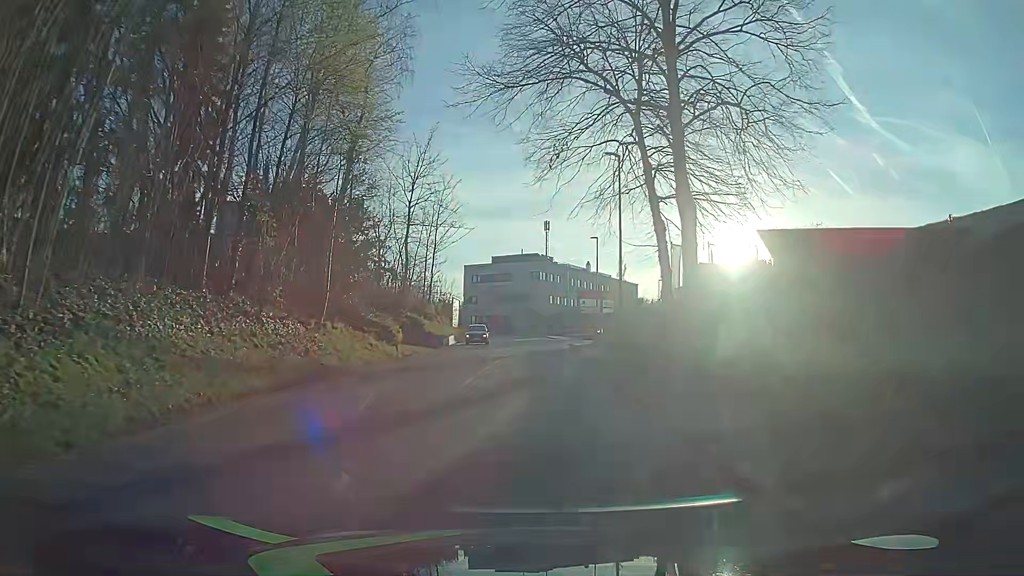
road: tertiary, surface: asphalt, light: Day
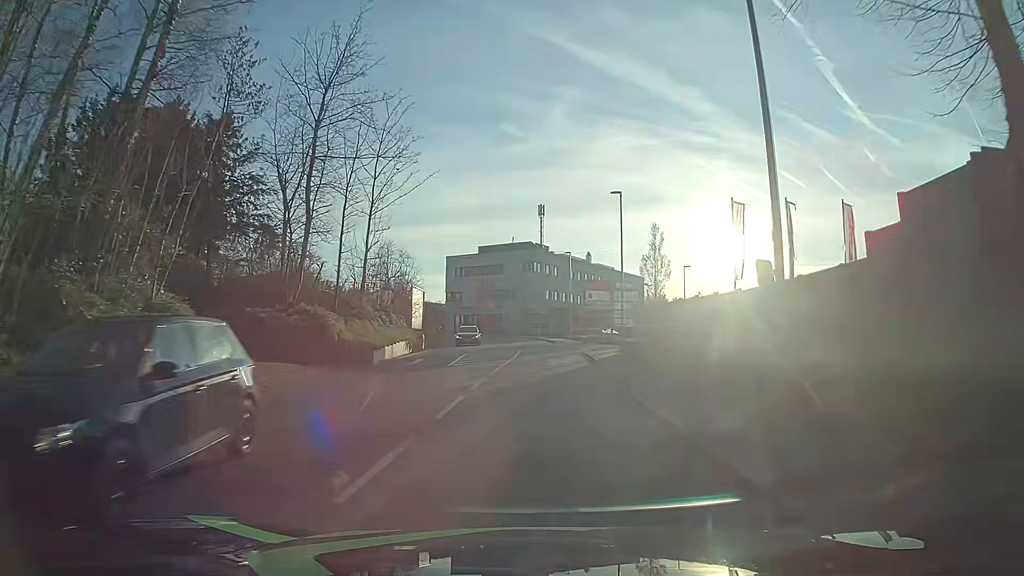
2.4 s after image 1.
(0.0, +17.9) m; 0°
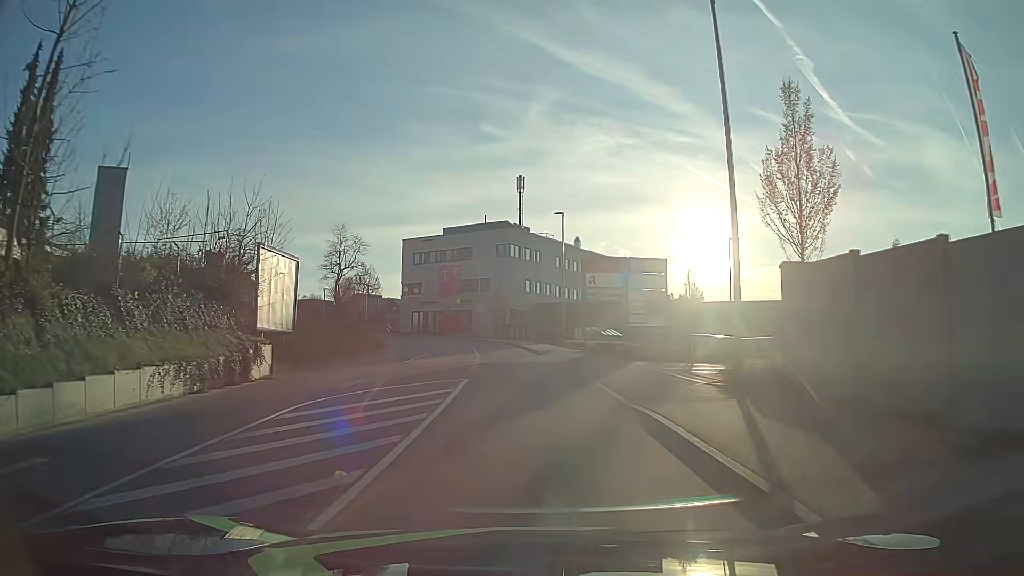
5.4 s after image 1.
(+0.6, +22.3) m; +3°
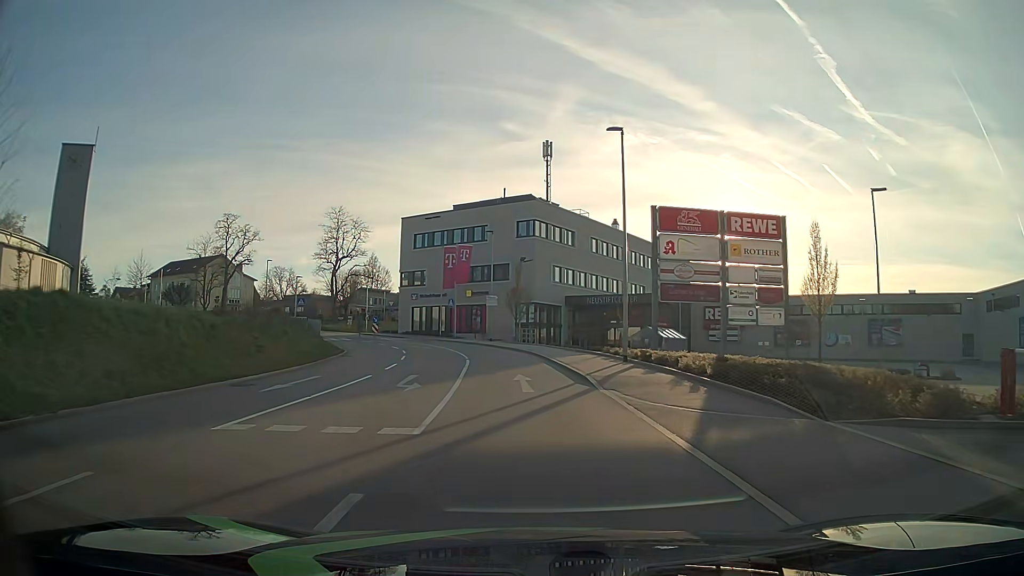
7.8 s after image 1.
(-0.6, +18.0) m; -3°
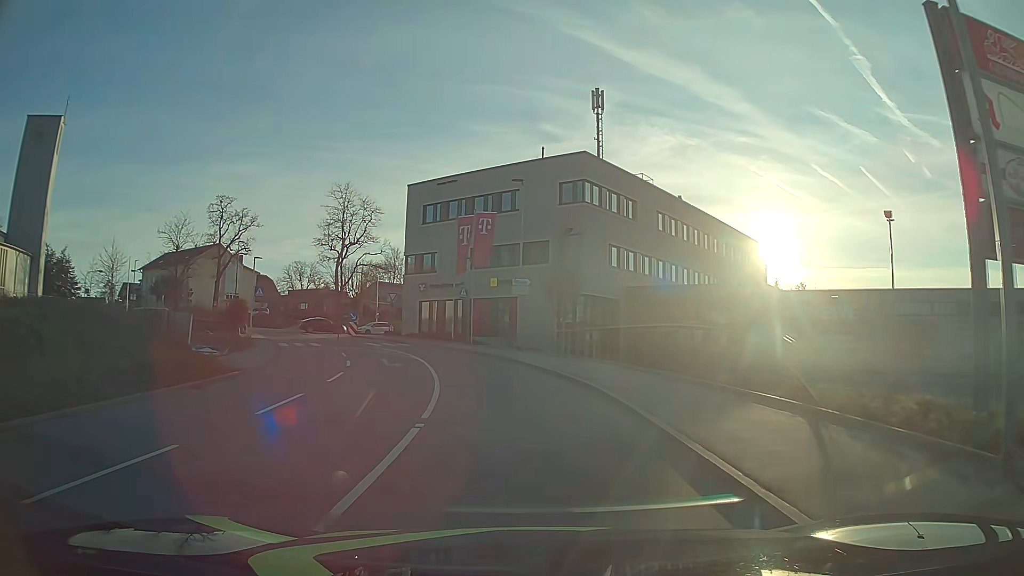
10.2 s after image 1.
(-0.5, +18.1) m; -4°
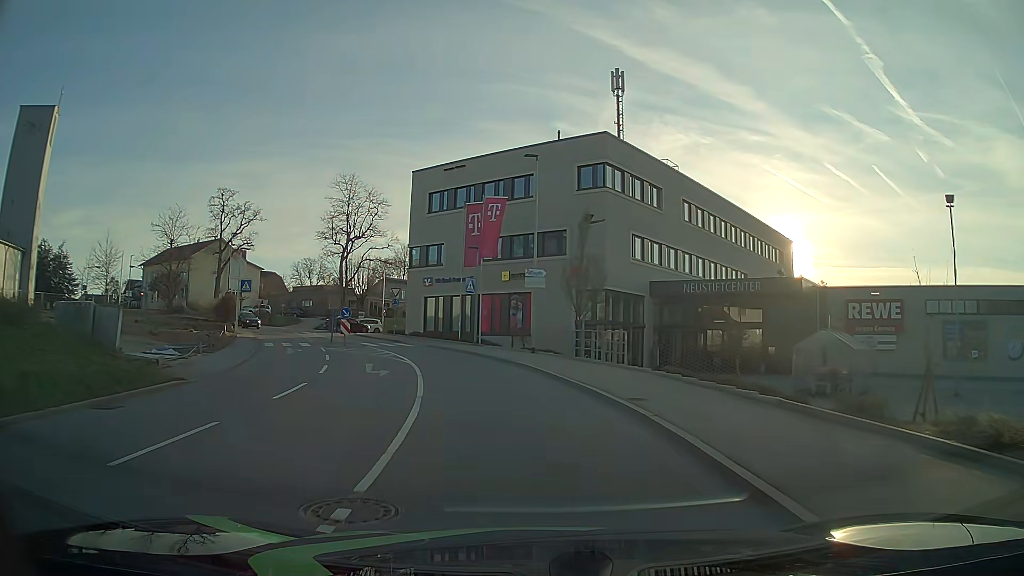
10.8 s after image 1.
(-0.1, +4.5) m; -1°
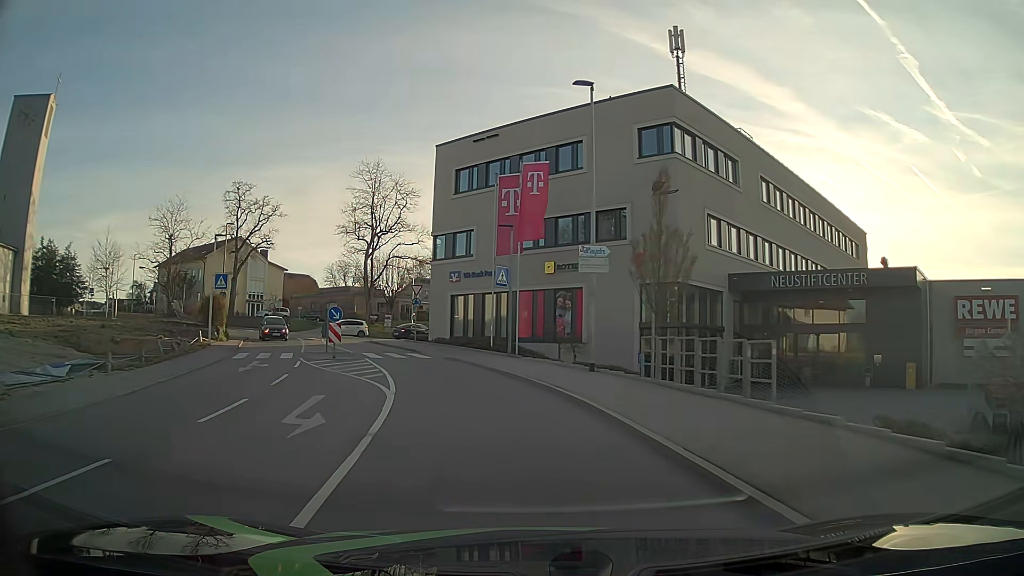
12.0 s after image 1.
(-0.3, +9.0) m; -4°
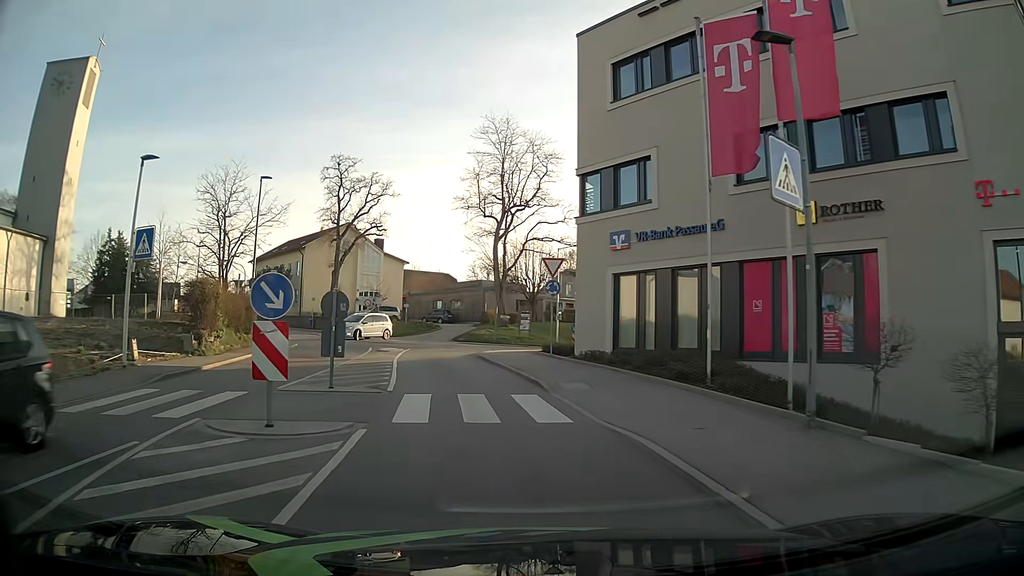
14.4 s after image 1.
(-2.1, +17.8) m; -13°
